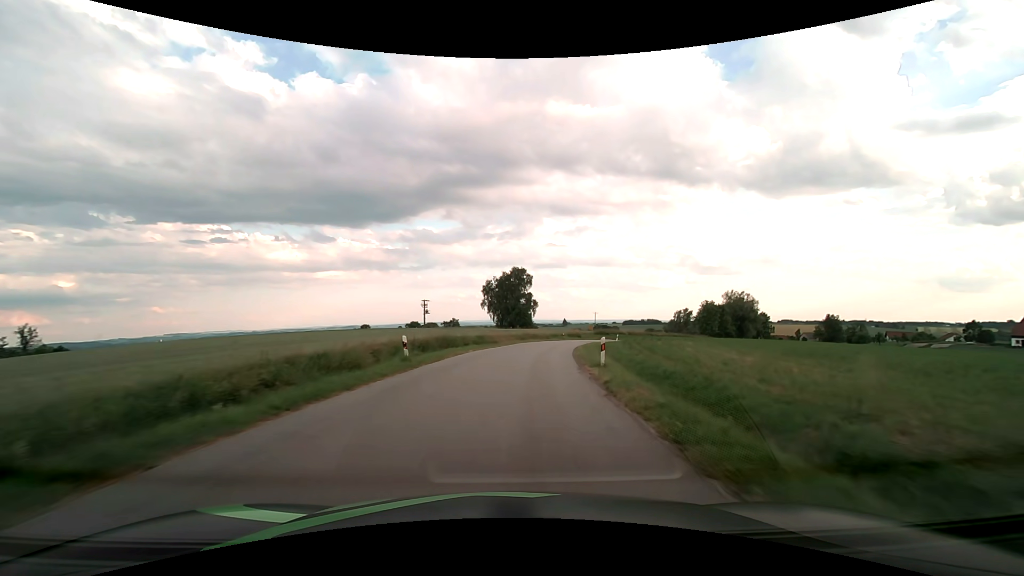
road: tertiary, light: Day
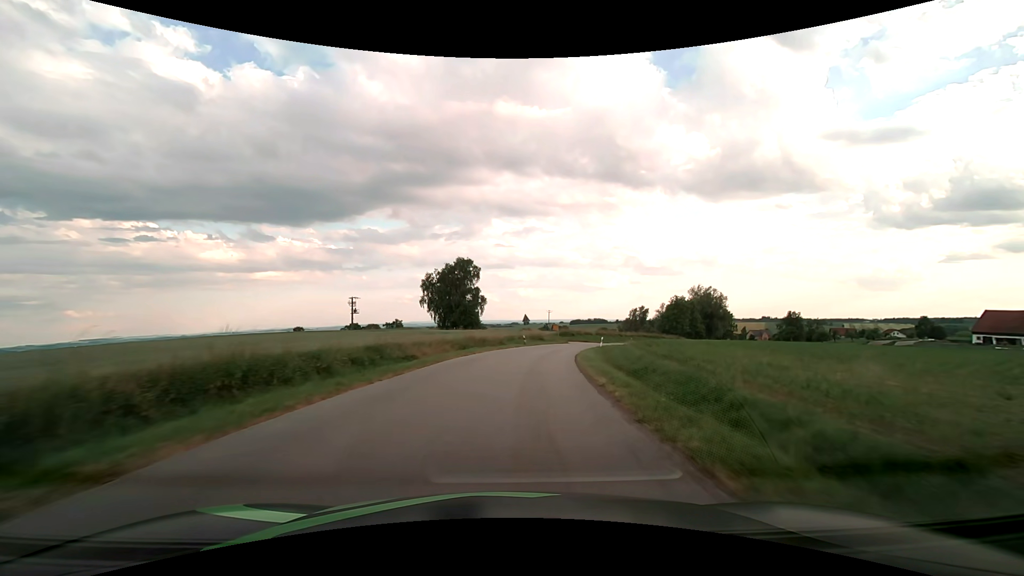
(+1.1, +21.1) m; +6°
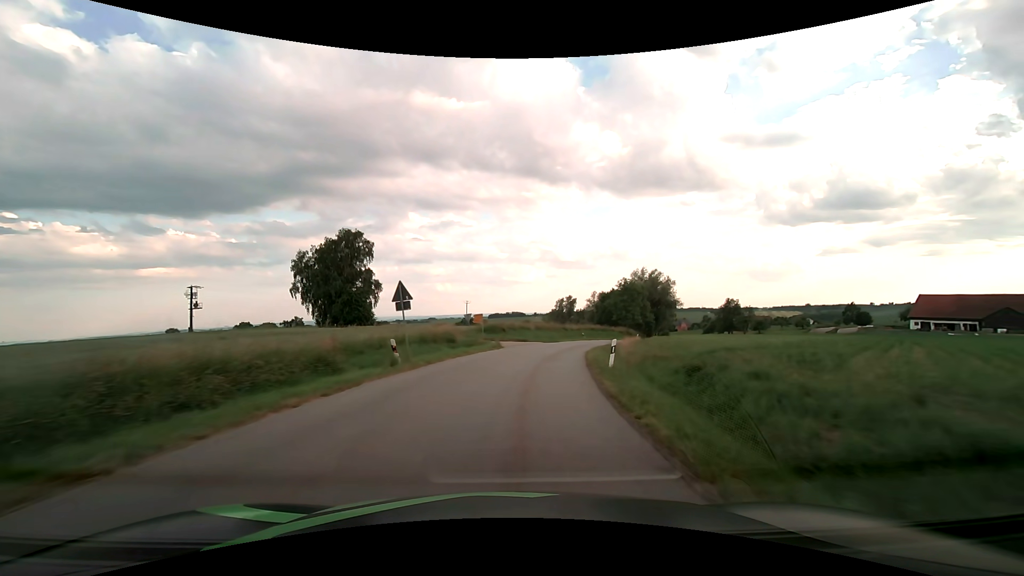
(+2.5, +30.1) m; +9°
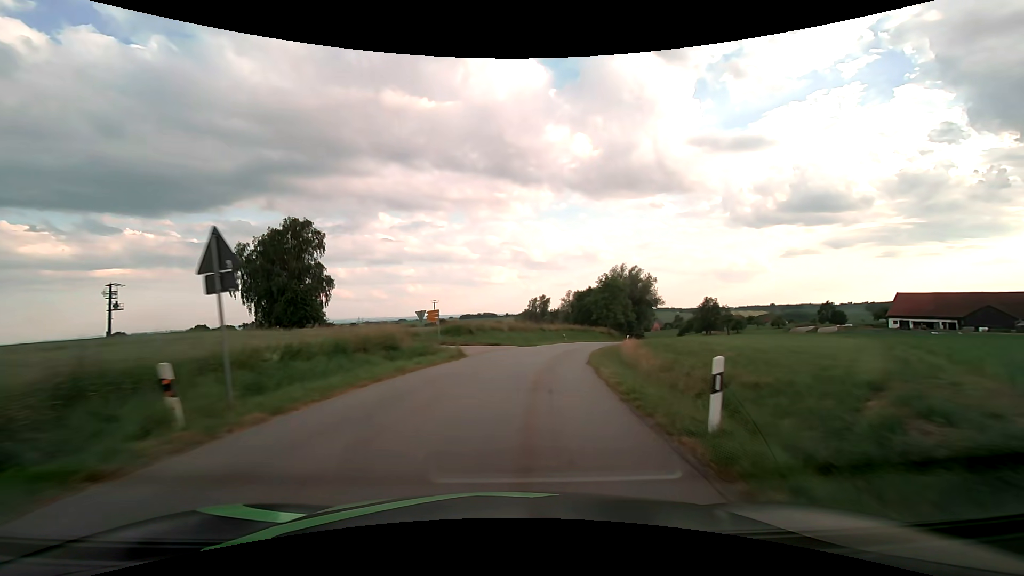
(+0.3, +9.8) m; +3°
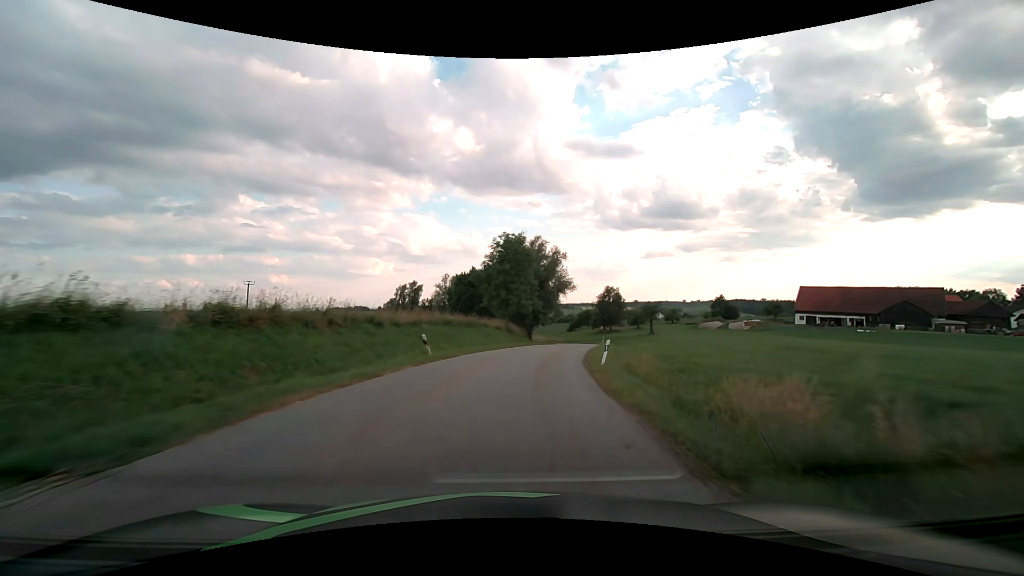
(+4.6, +37.4) m; +14°
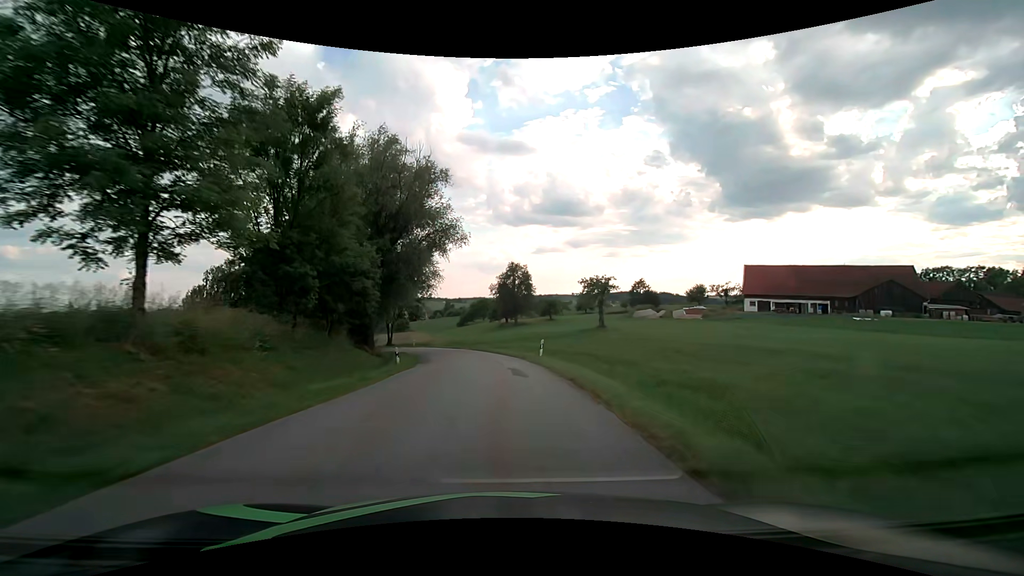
(+6.2, +44.6) m; +13°
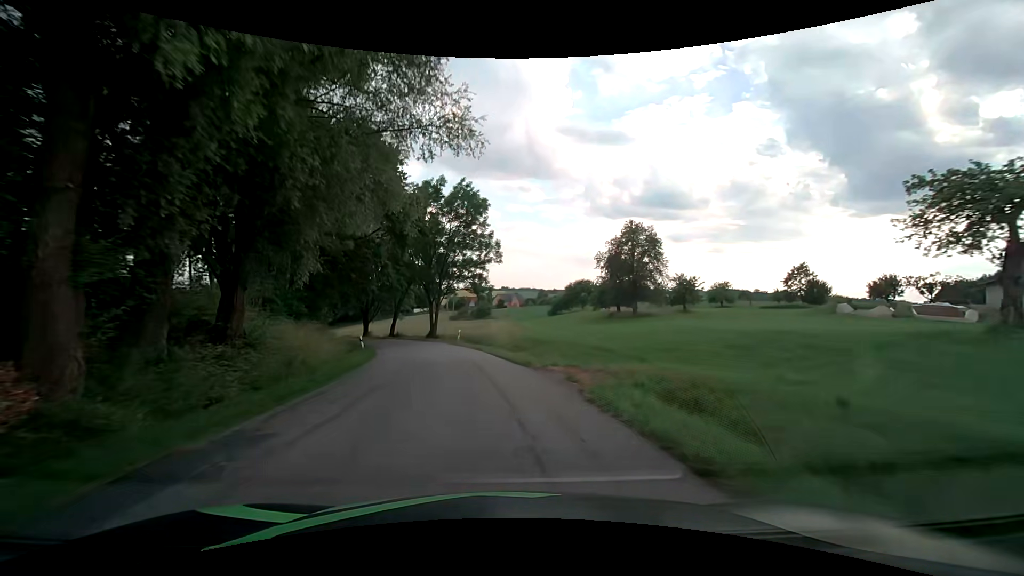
(-2.1, +35.2) m; -10°
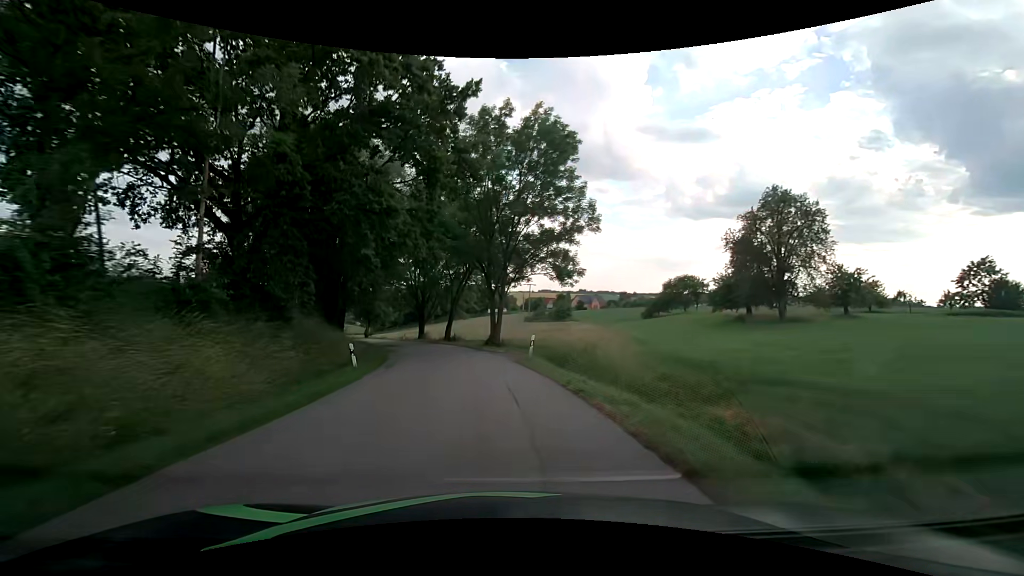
(-1.3, +17.5) m; -9°
(0, +10) (-1, +20) (-3, +30) (-5, +40) (-8, +49) (-12, +58) (-16, +68) (-21, +76) (-25, +85) (-30, +94) m
